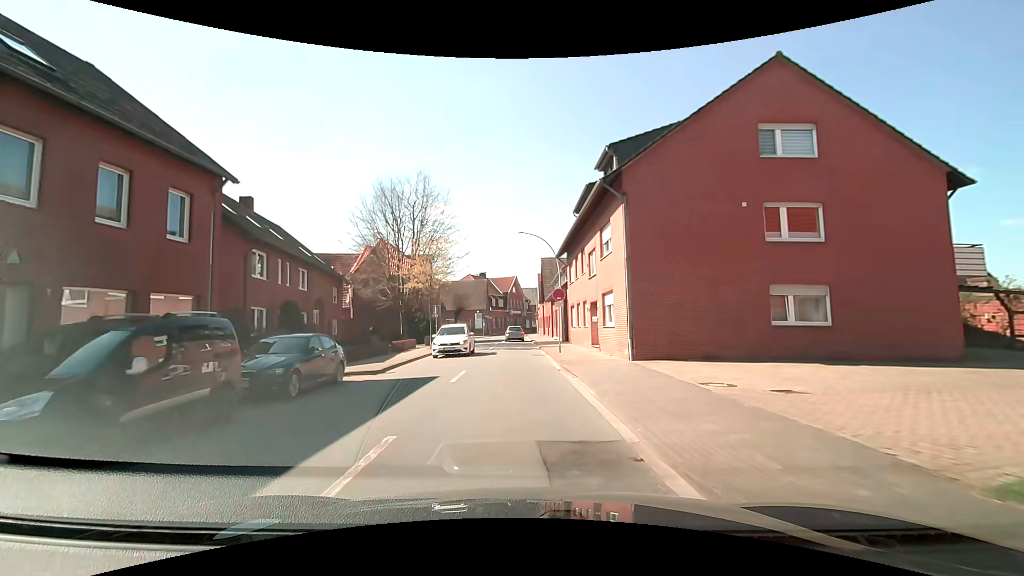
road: secondary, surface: asphalt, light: Day
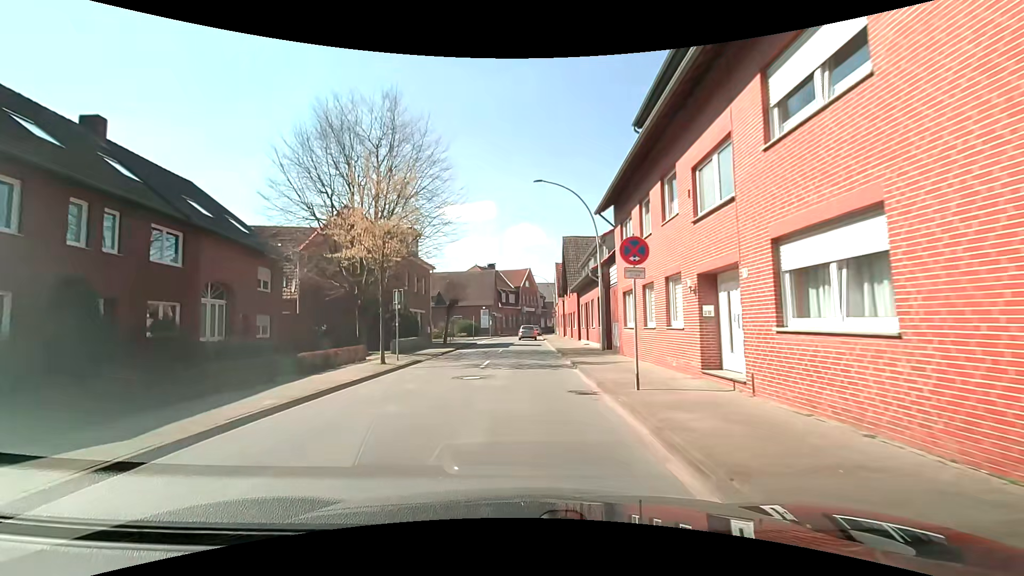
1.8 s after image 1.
(-0.2, +13.8) m; -1°
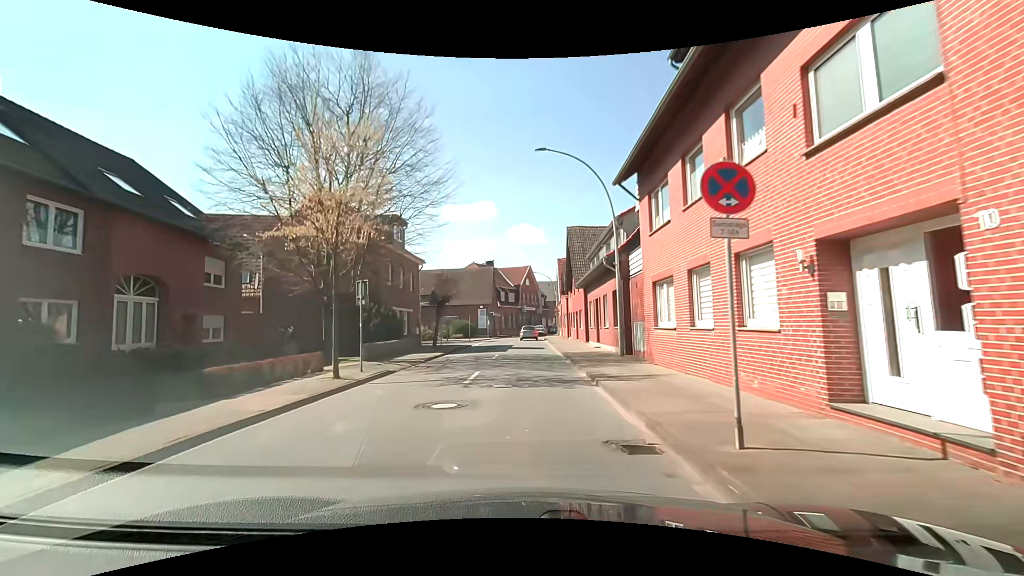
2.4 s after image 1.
(0.0, +4.6) m; 0°
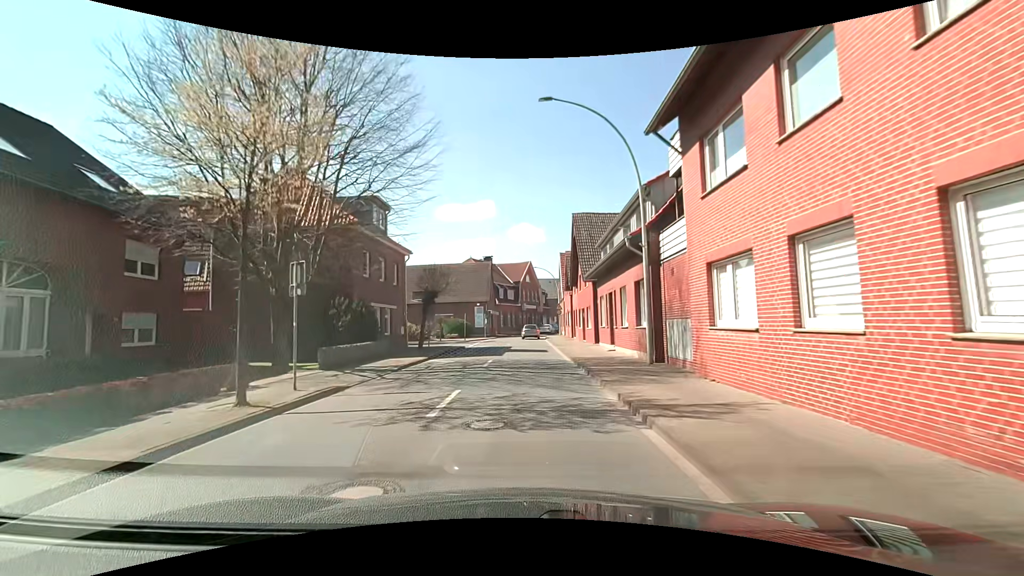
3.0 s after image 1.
(0.0, +4.6) m; 0°
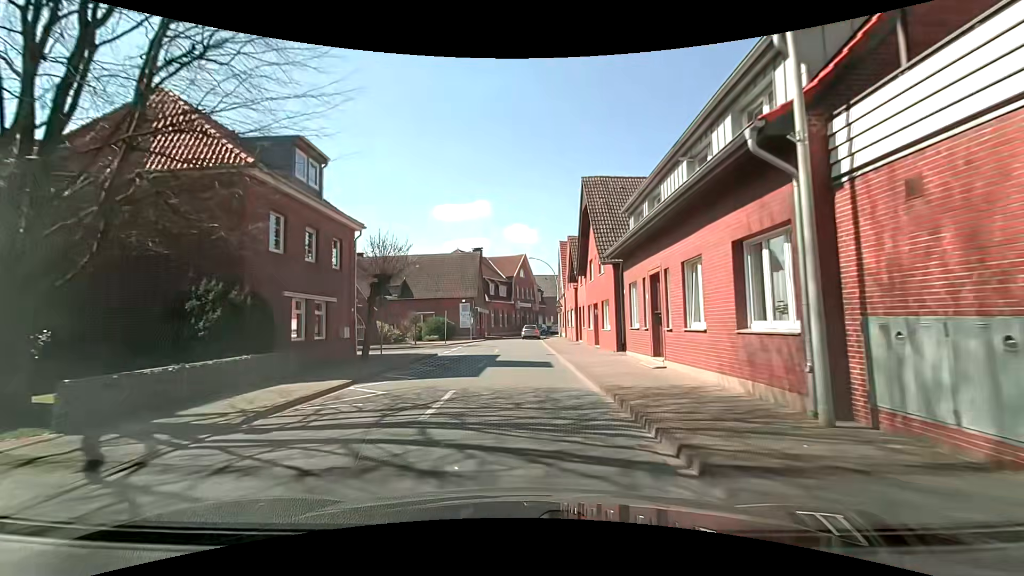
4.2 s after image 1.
(+0.1, +9.2) m; +1°
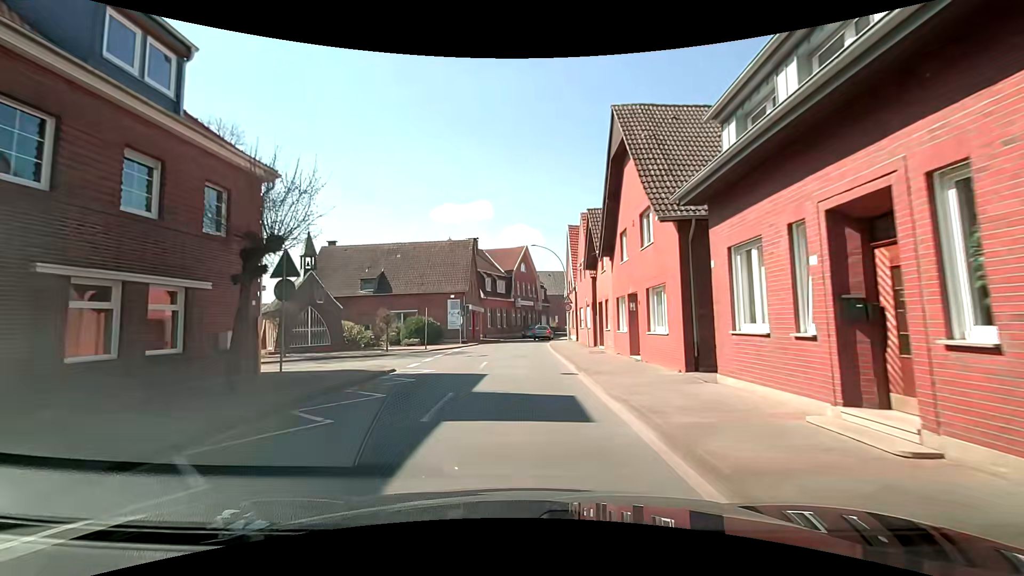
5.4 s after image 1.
(0.0, +9.2) m; 0°
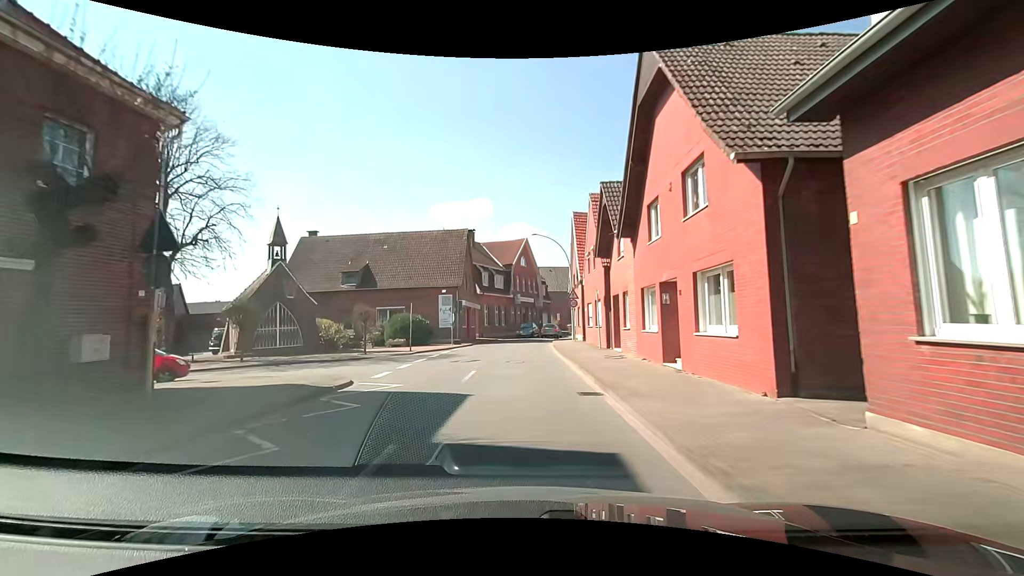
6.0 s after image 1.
(0.0, +4.6) m; 0°
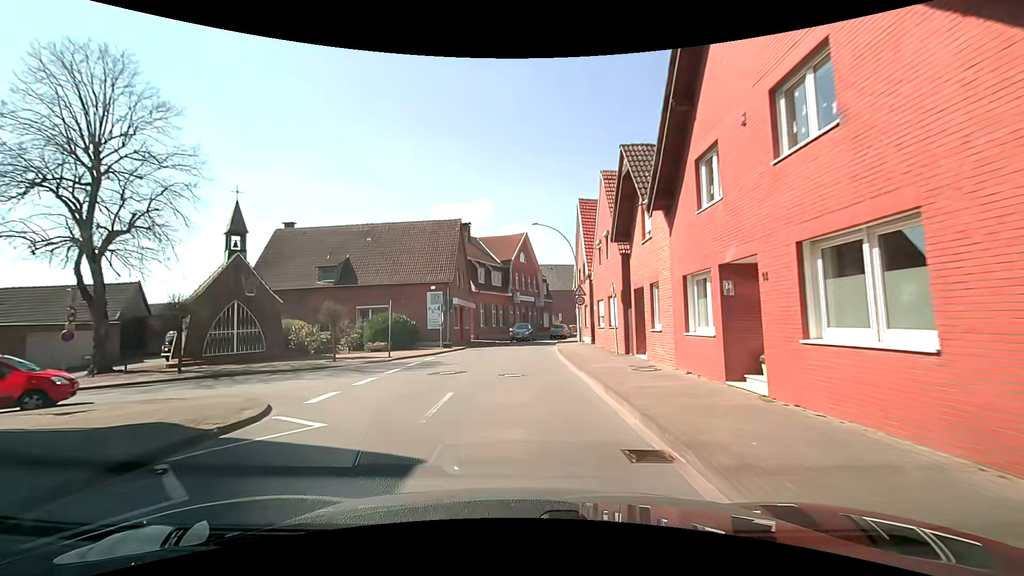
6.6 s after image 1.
(0.0, +4.6) m; 0°
(0, +10) (0, +20) (0, +30) (+1, +40) (+2, +50) (+5, +60) (+9, +69) (+15, +77) (+21, +84) (+27, +93) m
